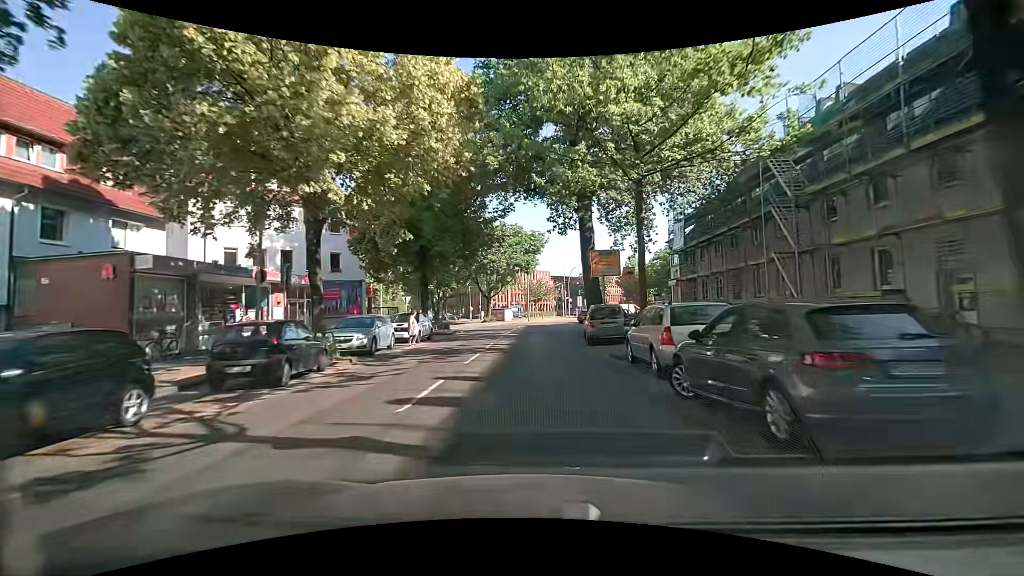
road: secondary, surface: asphalt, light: Day
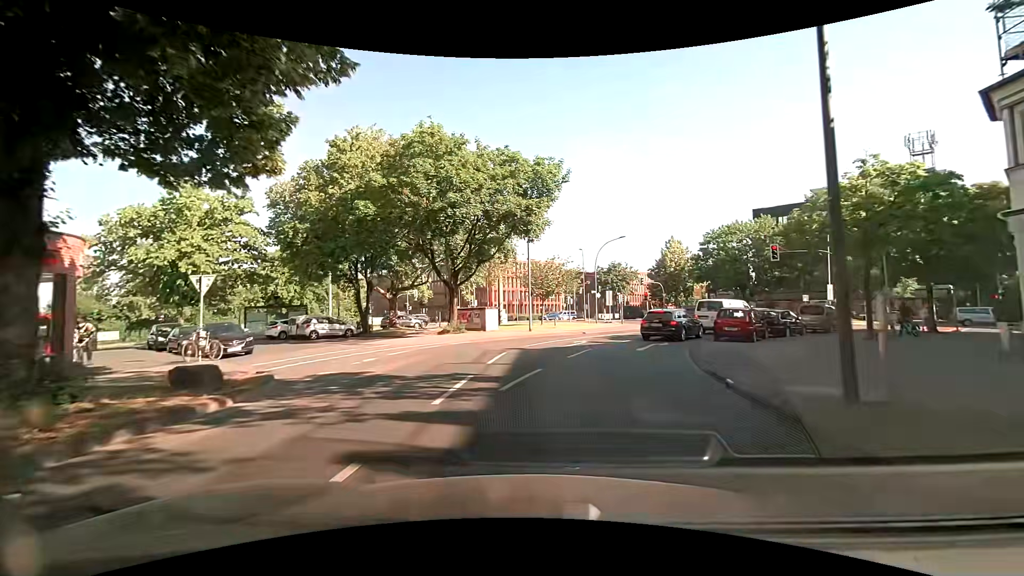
(-0.2, +29.0) m; -1°
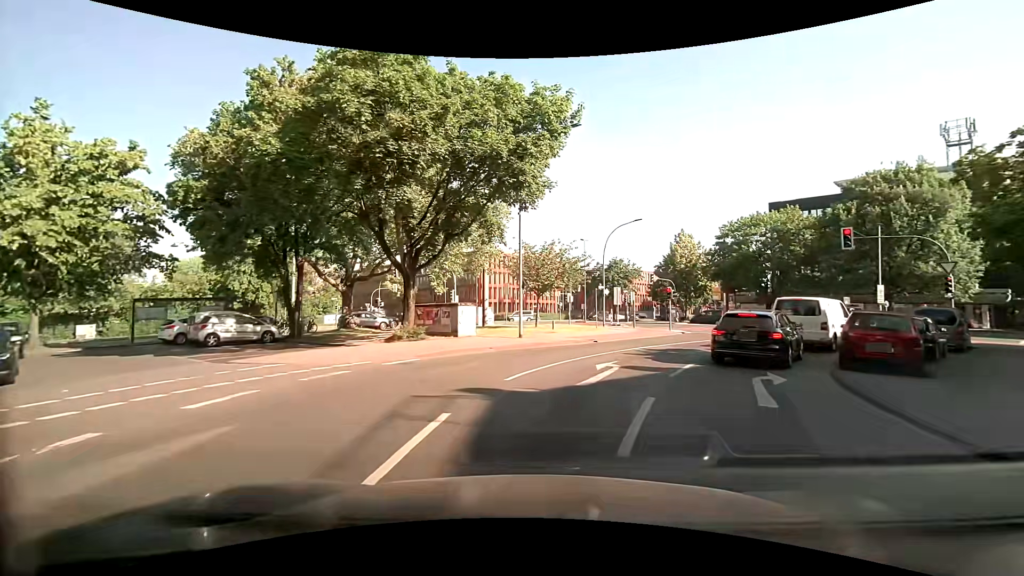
(+0.1, +9.6) m; +1°
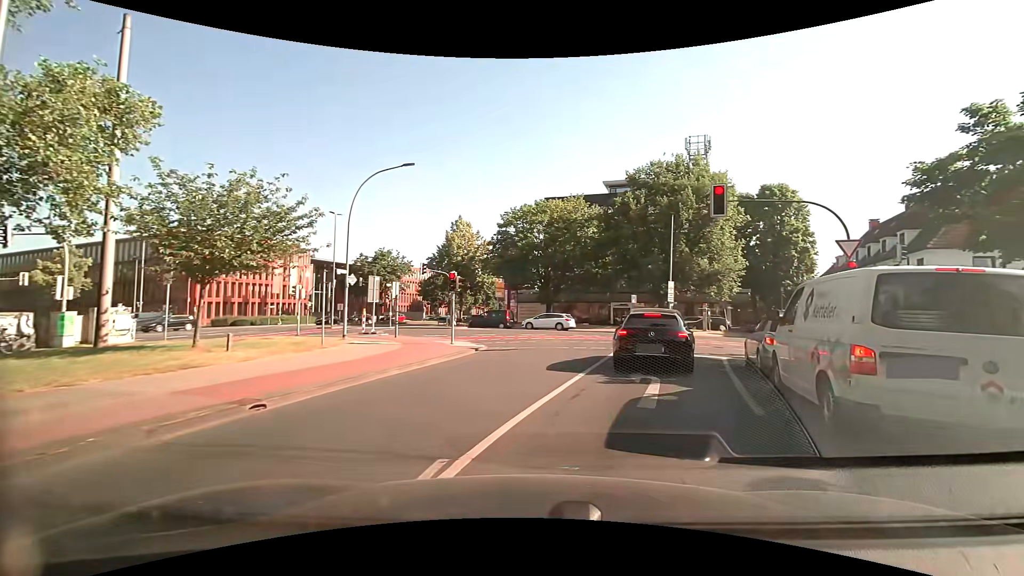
(+2.5, +15.2) m; +27°
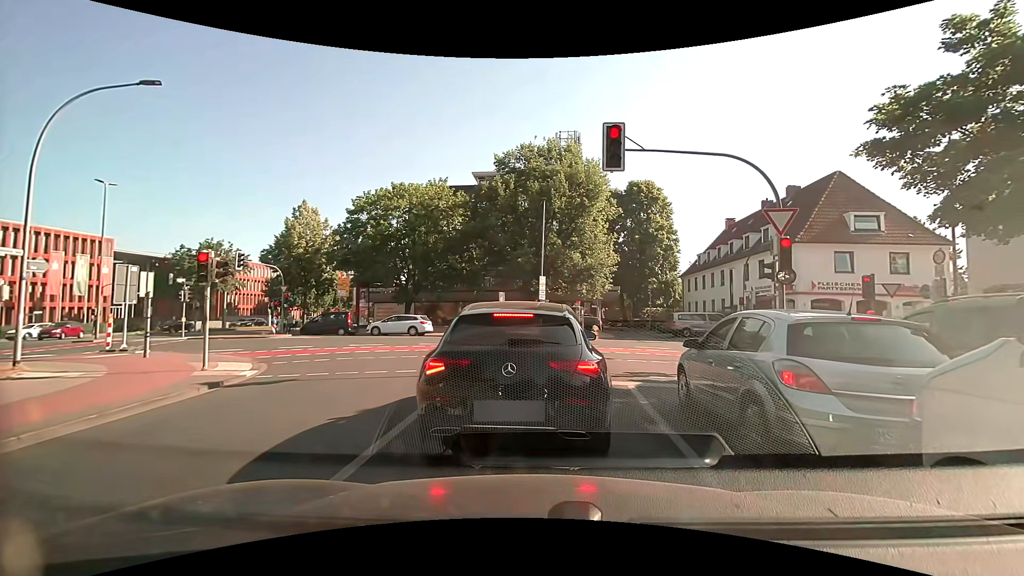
(+1.0, +6.9) m; +13°
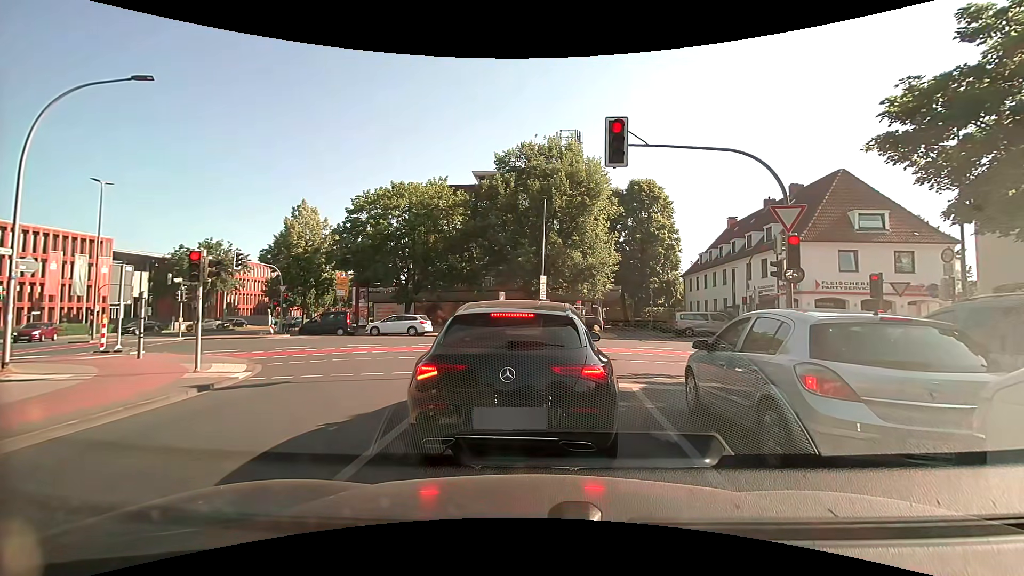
(0.0, +0.3) m; 0°
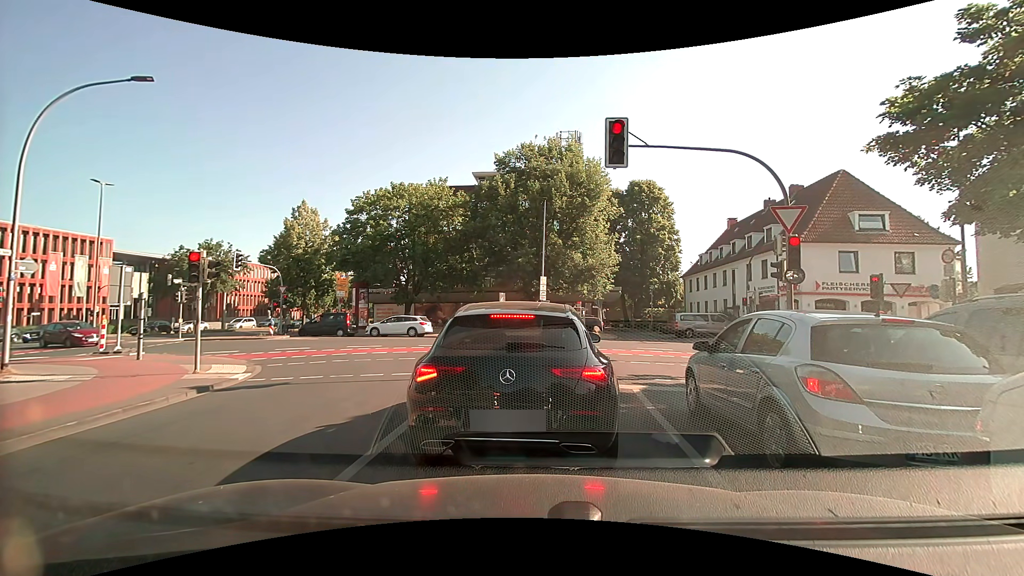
(0.0, +0.1) m; 0°
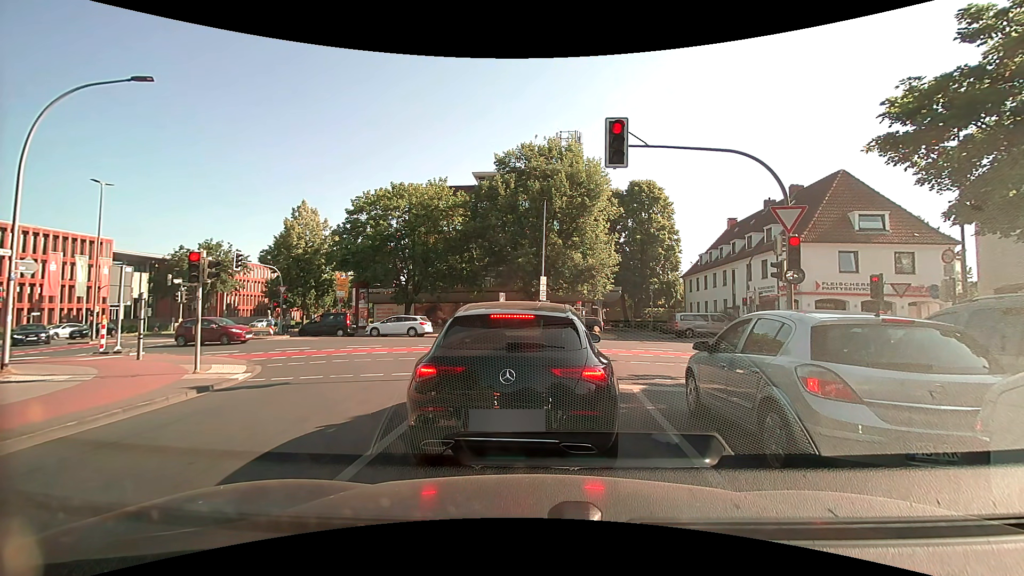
(0.0, 0.0) m; 0°
